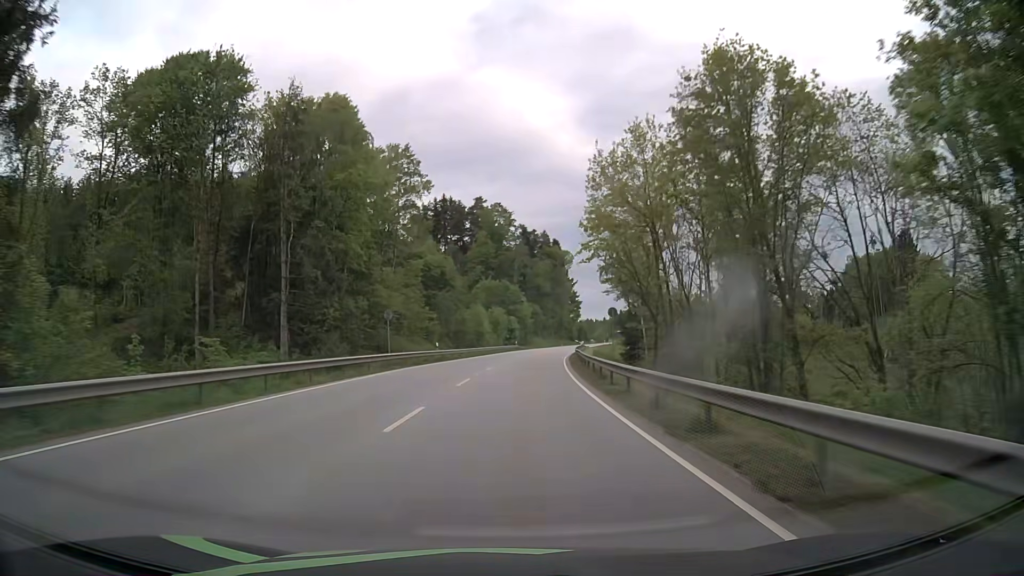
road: primary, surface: asphalt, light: Day
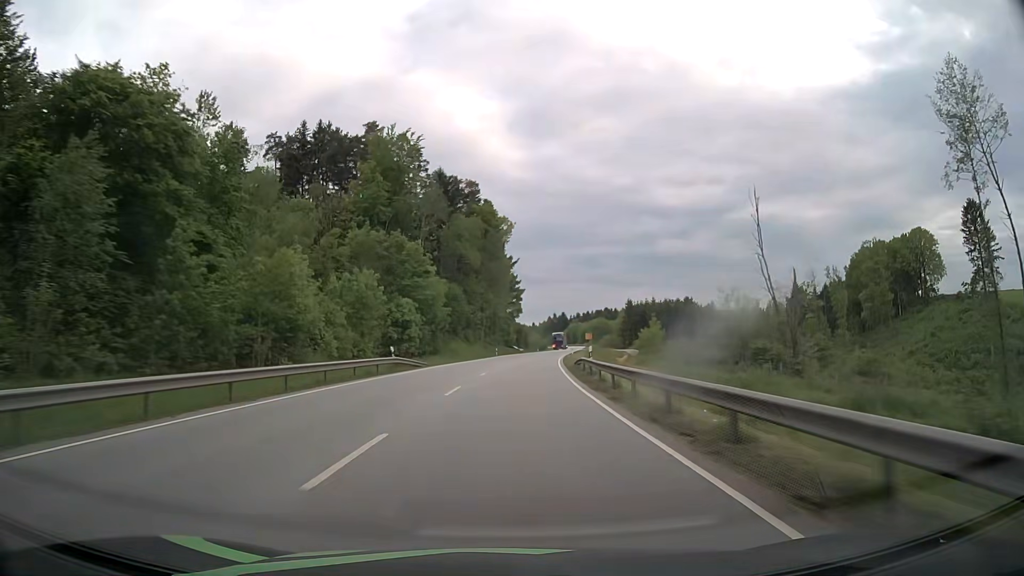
(+3.0, +61.8) m; +6°
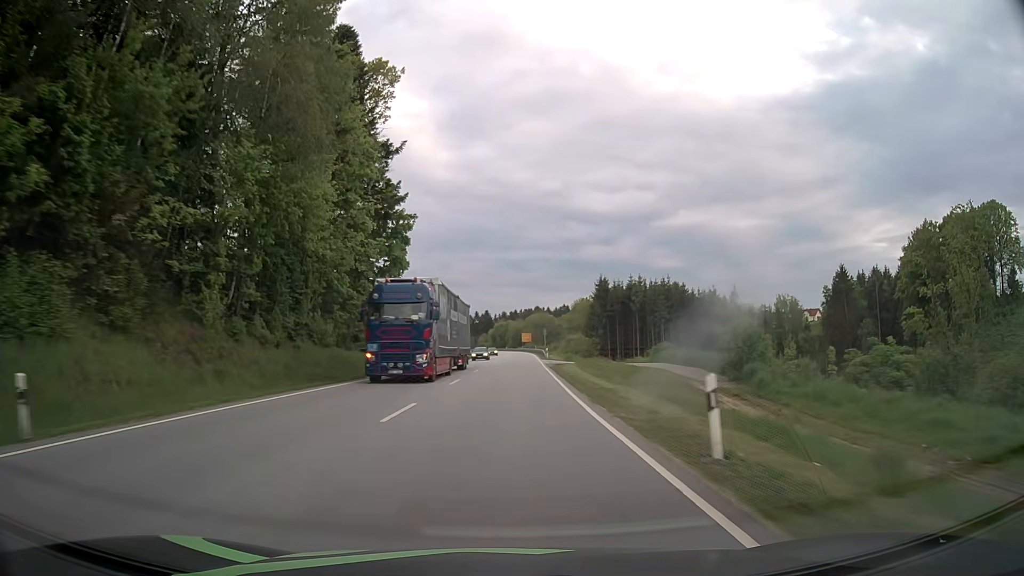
(+4.6, +78.2) m; +7°
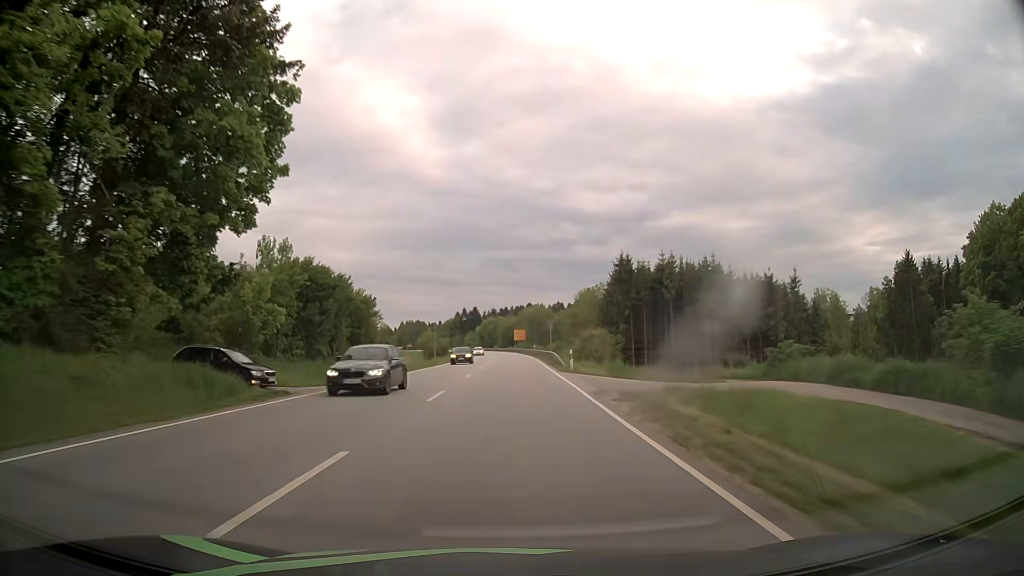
(+0.2, +31.5) m; +1°
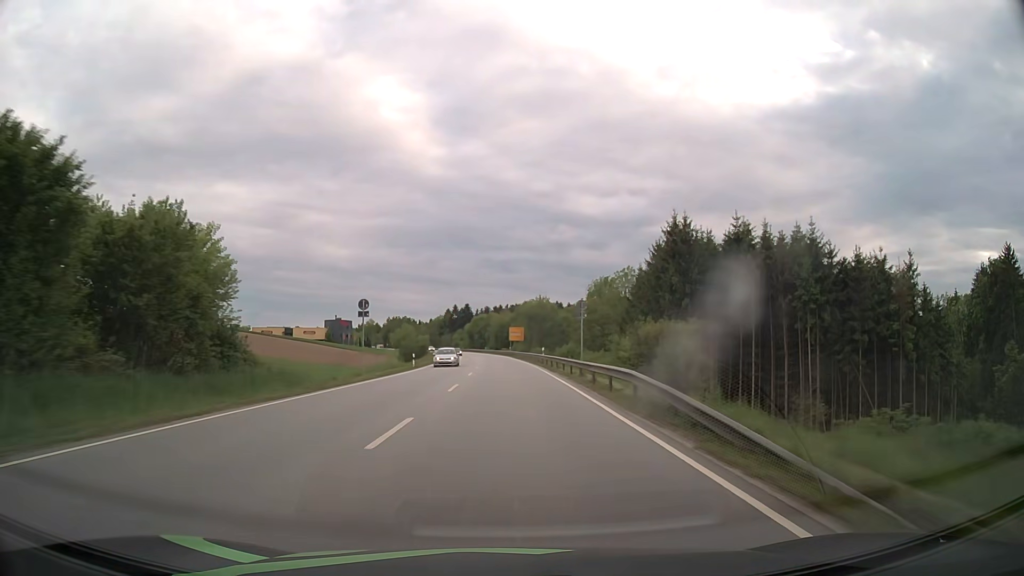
(+0.2, +31.6) m; +1°
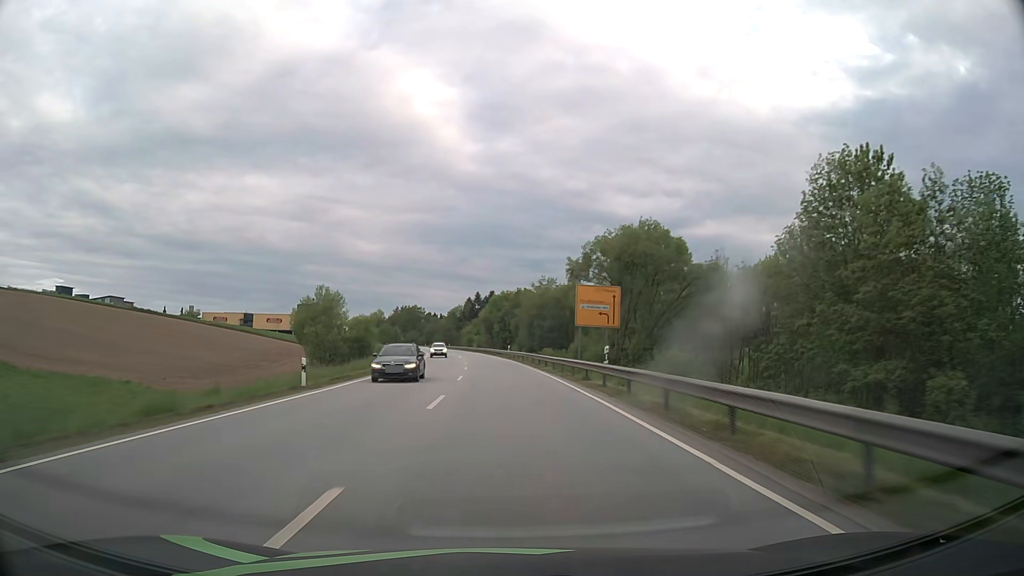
(-1.6, +78.9) m; -3°
(0, +10) (0, +20) (0, +30) (-1, +40) (-1, +50) (-2, +60) (-3, +70) (-4, +80) (-5, +90) (-6, +100) m
